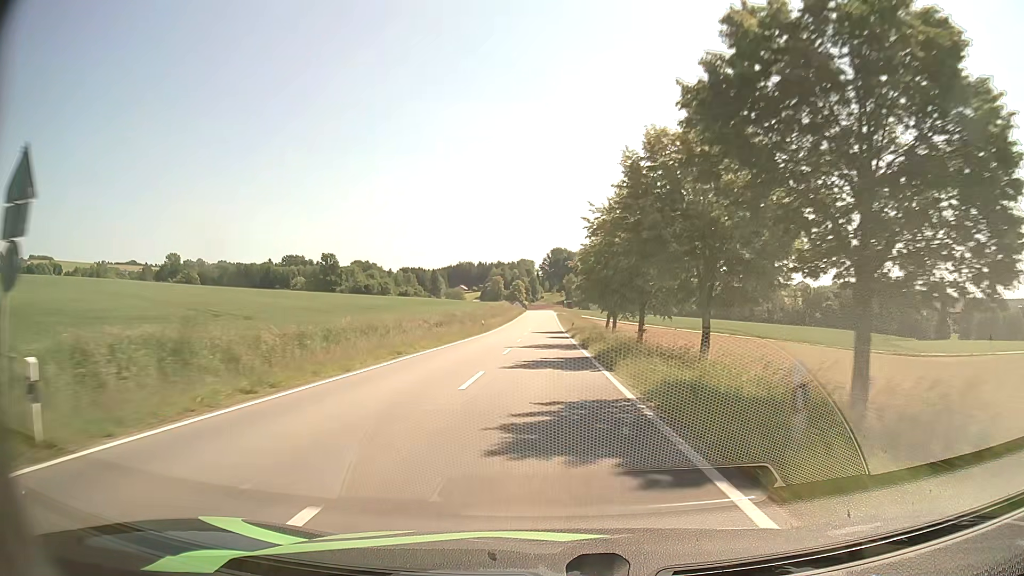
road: tertiary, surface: asphalt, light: Day
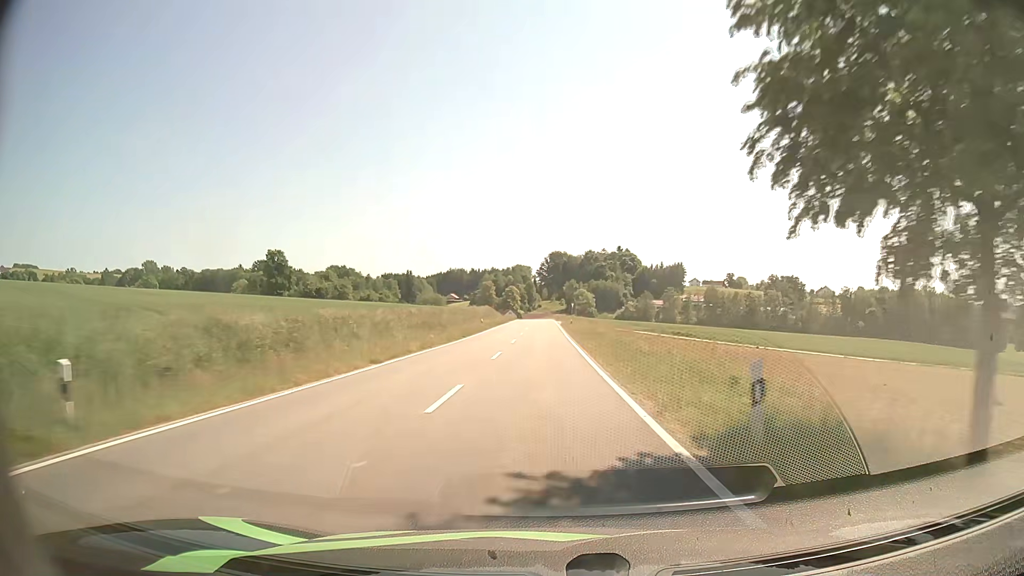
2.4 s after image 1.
(-0.1, +52.3) m; 0°
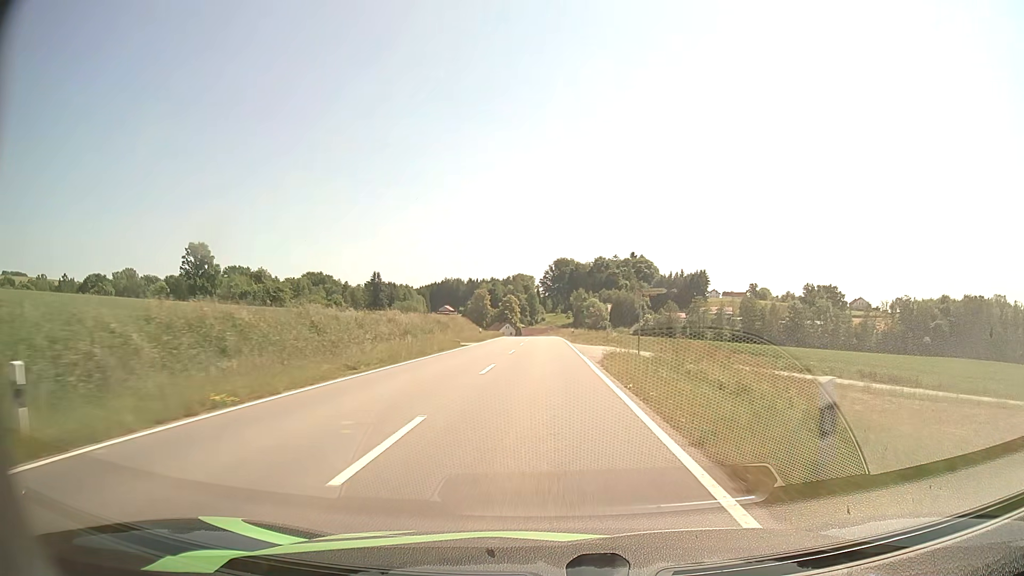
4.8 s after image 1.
(0.0, +53.9) m; 0°
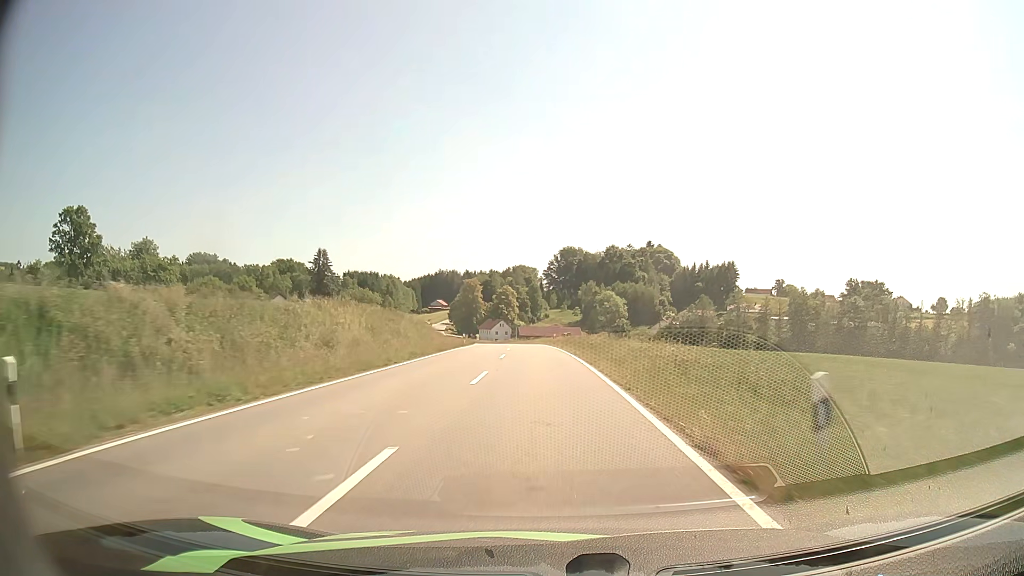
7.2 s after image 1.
(-0.1, +51.7) m; 0°
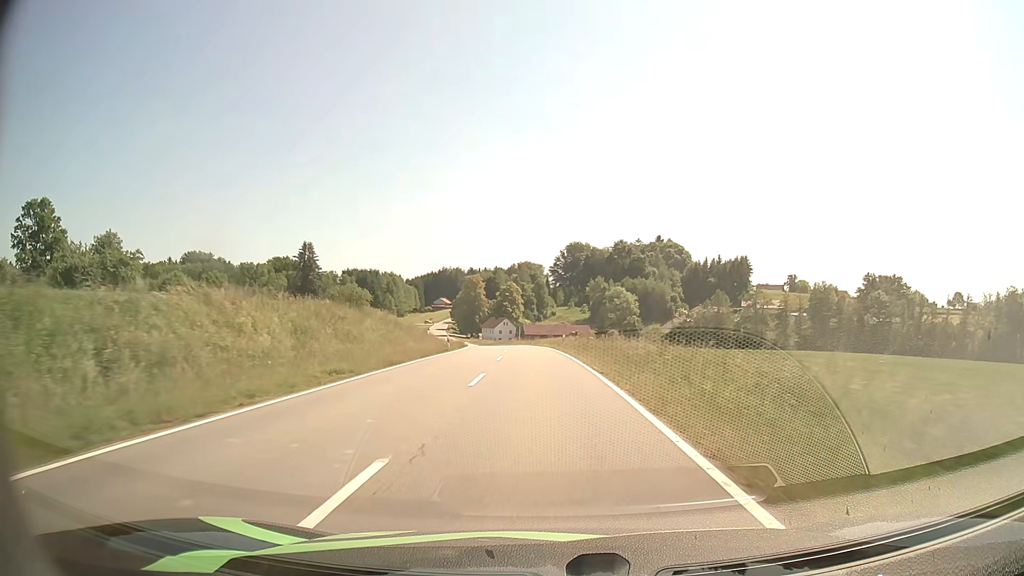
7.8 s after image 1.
(0.0, +12.6) m; 0°
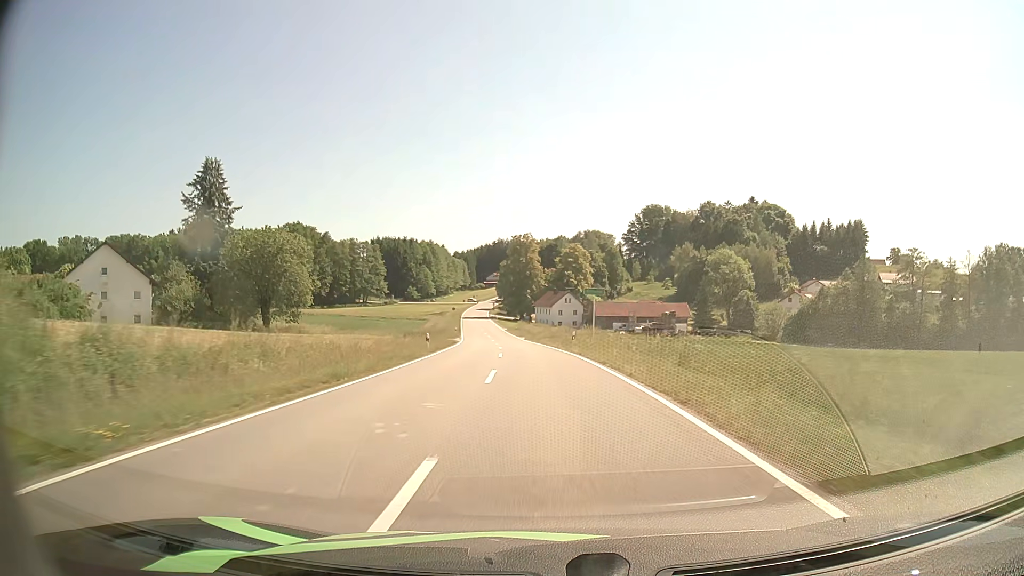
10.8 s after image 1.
(-2.8, +61.9) m; -5°
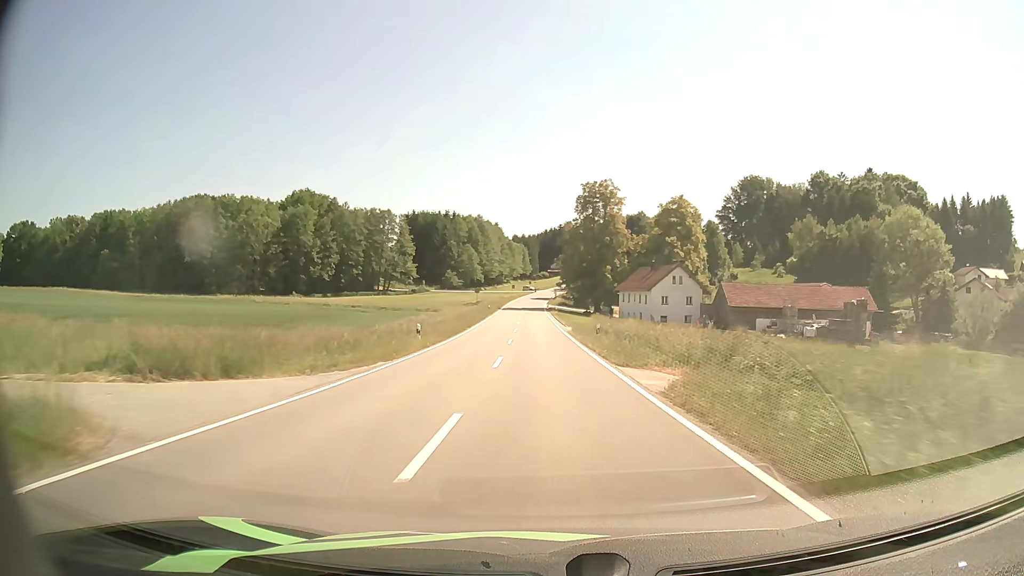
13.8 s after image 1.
(-3.3, +58.0) m; -6°
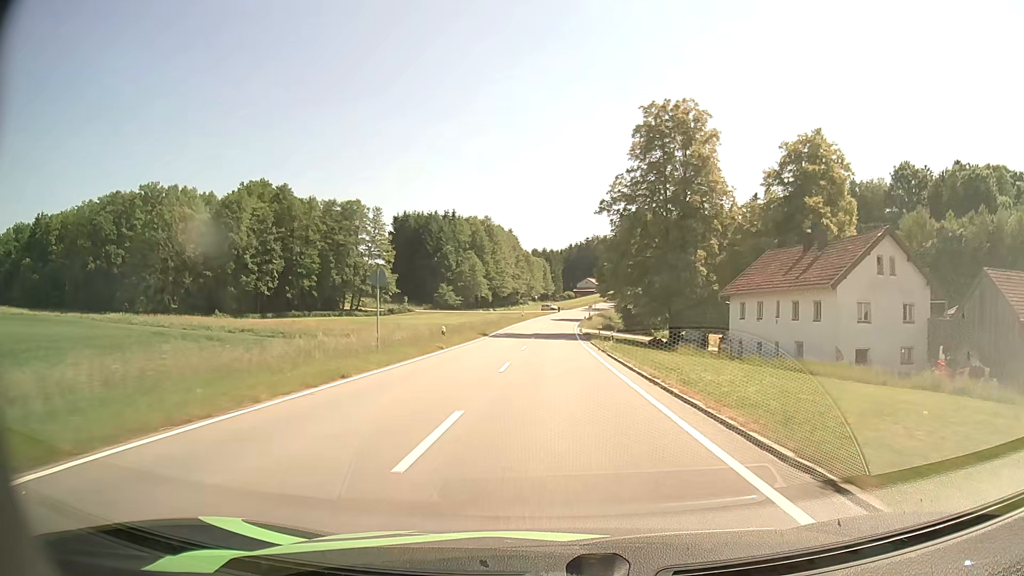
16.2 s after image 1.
(-0.9, +49.4) m; -2°
(0, +10) (0, +20) (0, +30) (0, +40) (0, +50) (+1, +60) (+1, +70) (+2, +80) (+2, +90) (+3, +100) m
